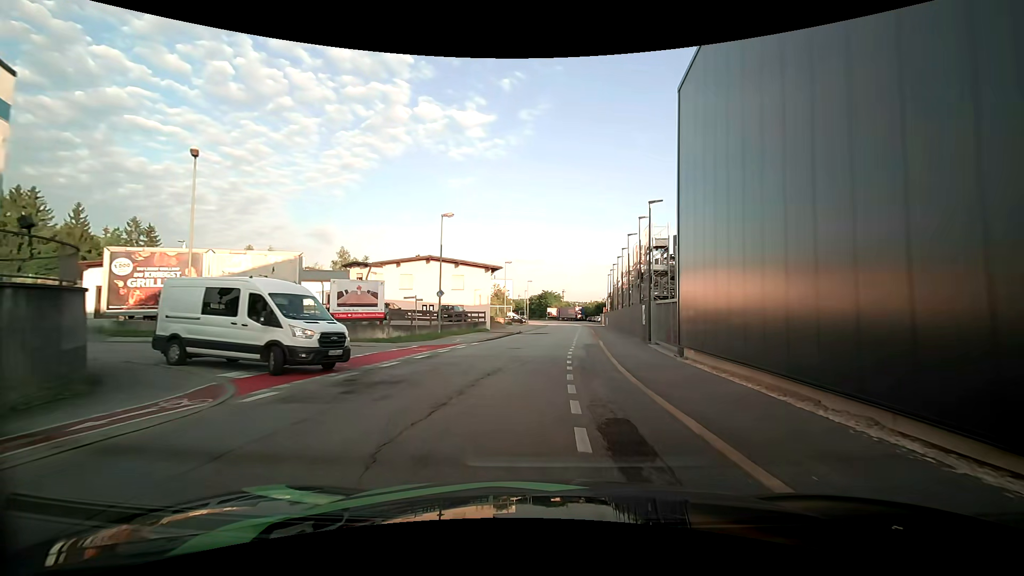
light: Day
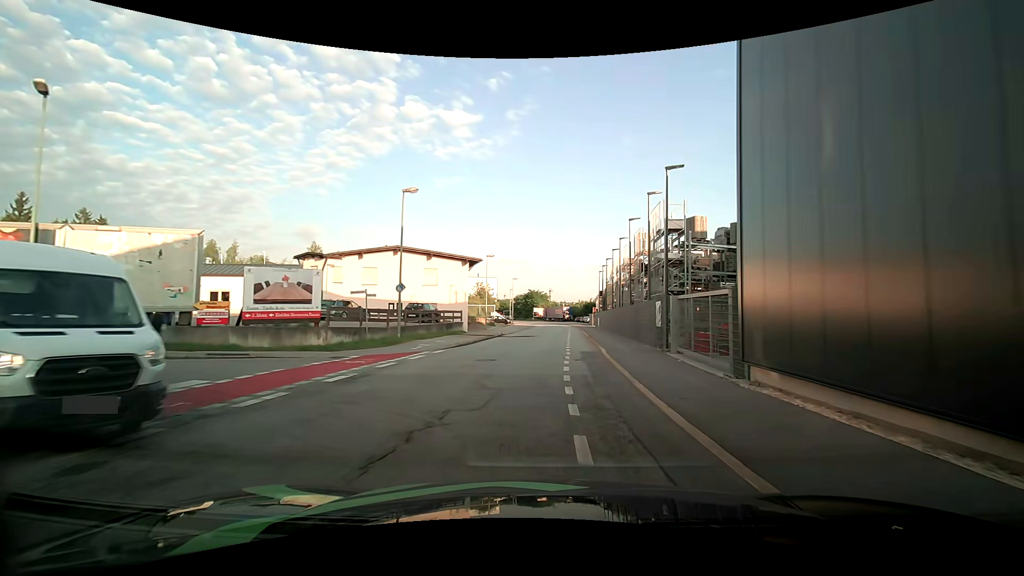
(+0.2, +6.3) m; +2°
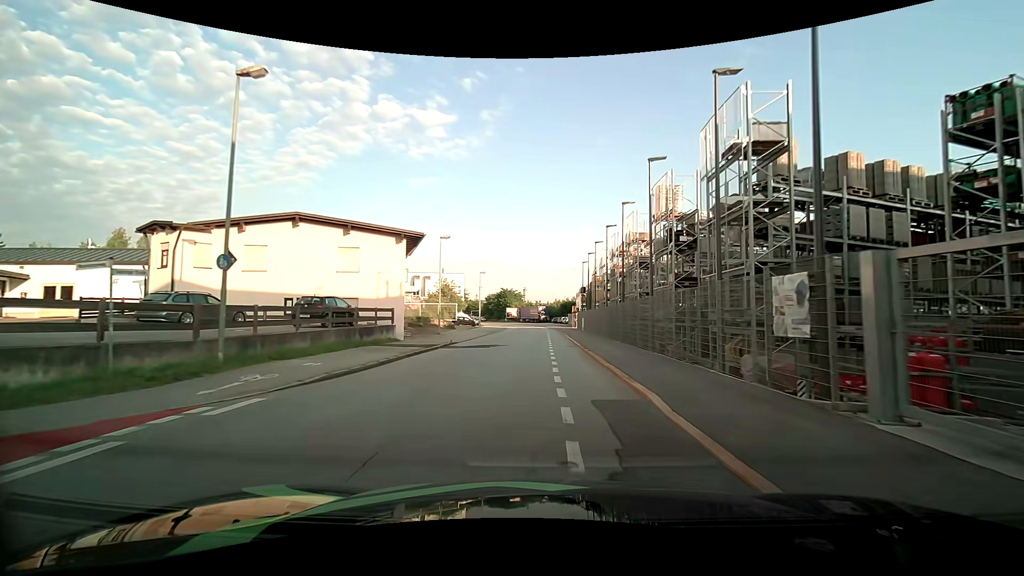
(+0.1, +12.6) m; +2°
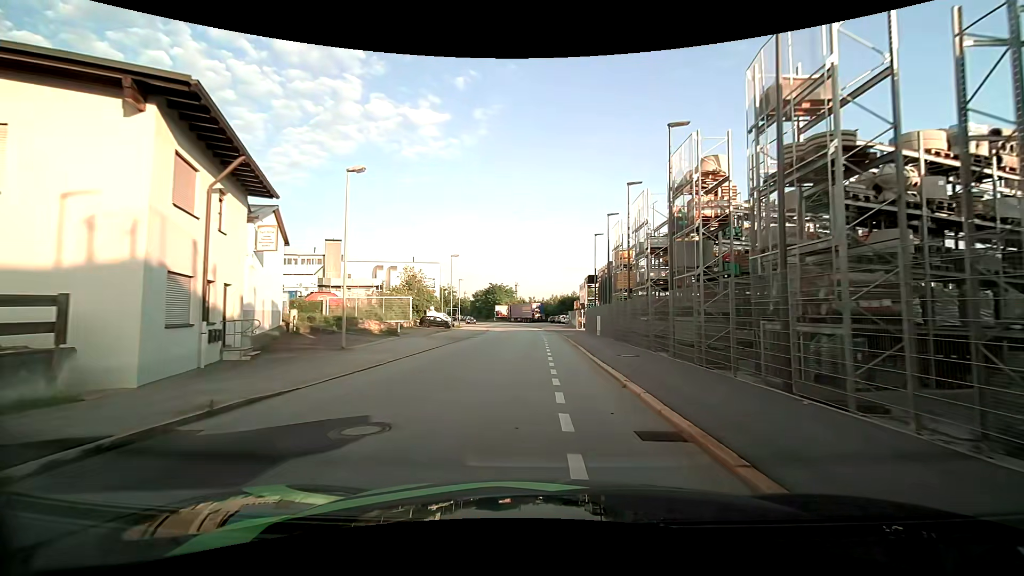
(+0.1, +18.7) m; +1°
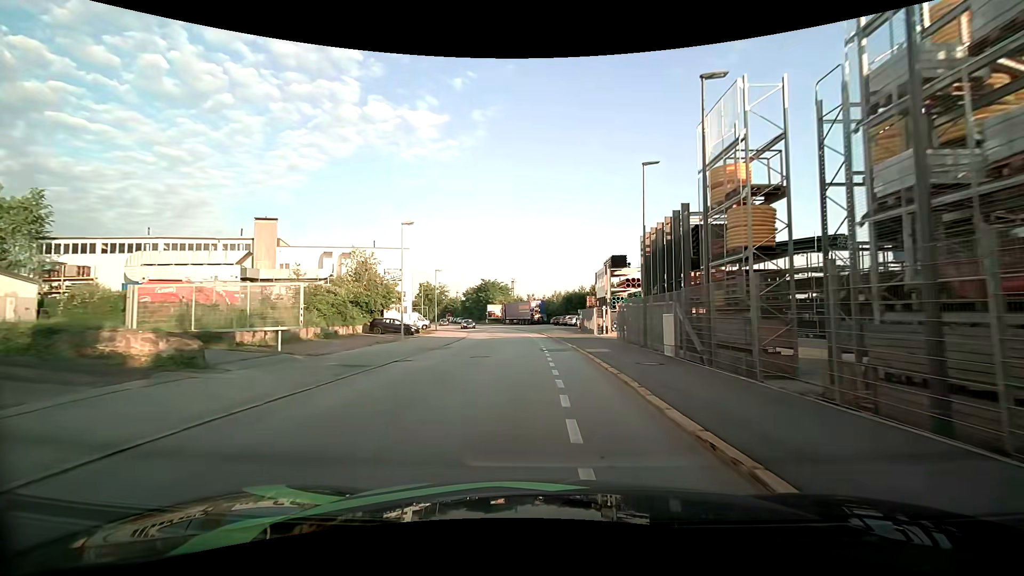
(-0.1, +18.7) m; 0°
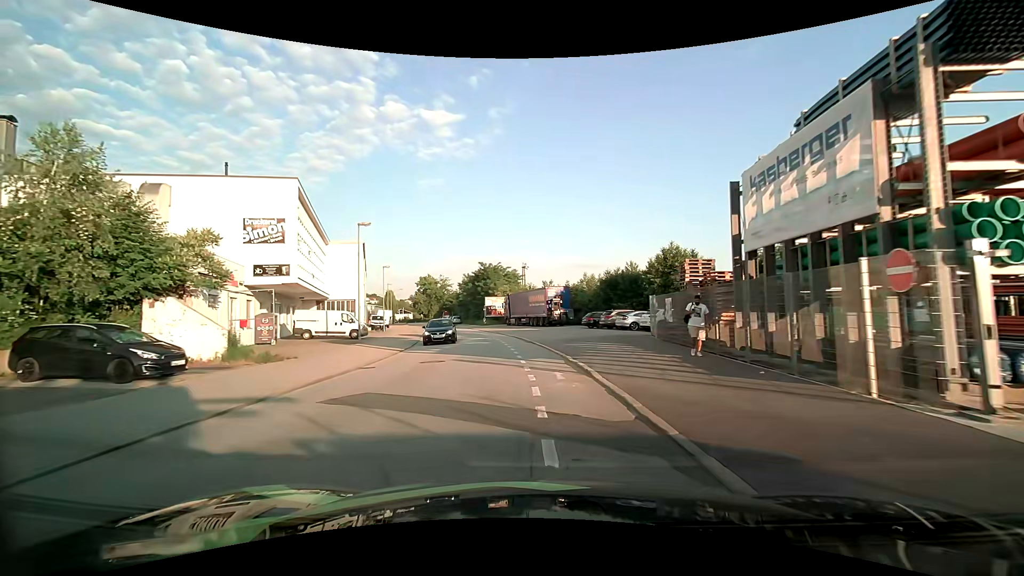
(-0.2, +31.5) m; -2°
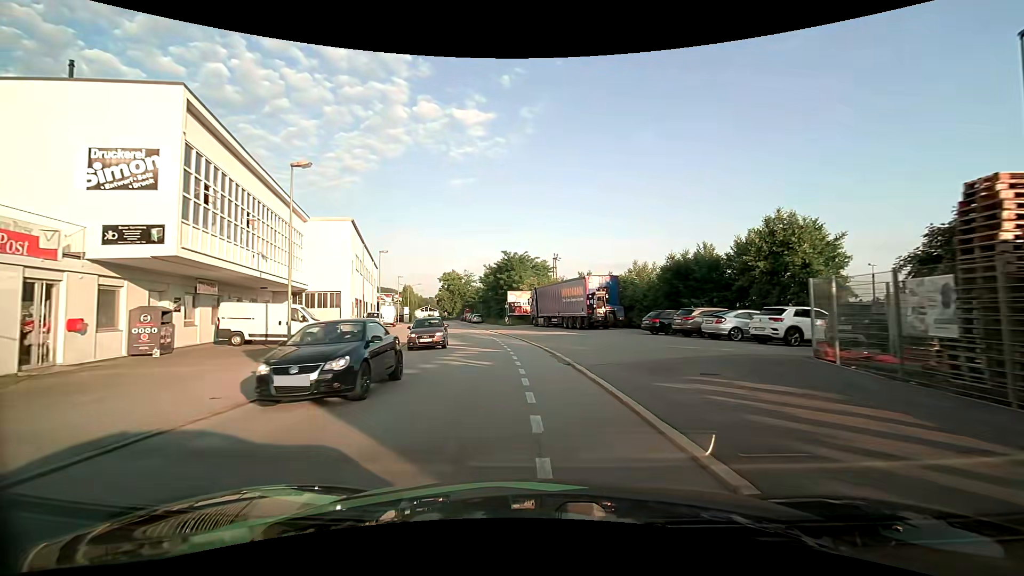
(-0.3, +12.8) m; -3°
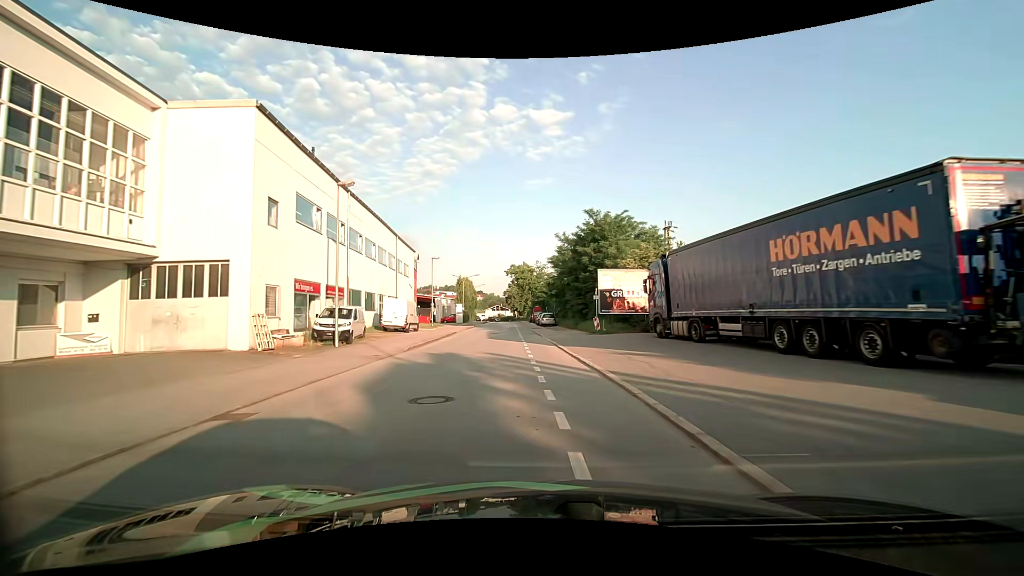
(-2.1, +26.2) m; -9°
(0, +10) (-1, +20) (-1, +30) (-2, +40) (-3, +50) (-3, +60) (-4, +70) (-5, +80) (-5, +90) (-6, +100) m
